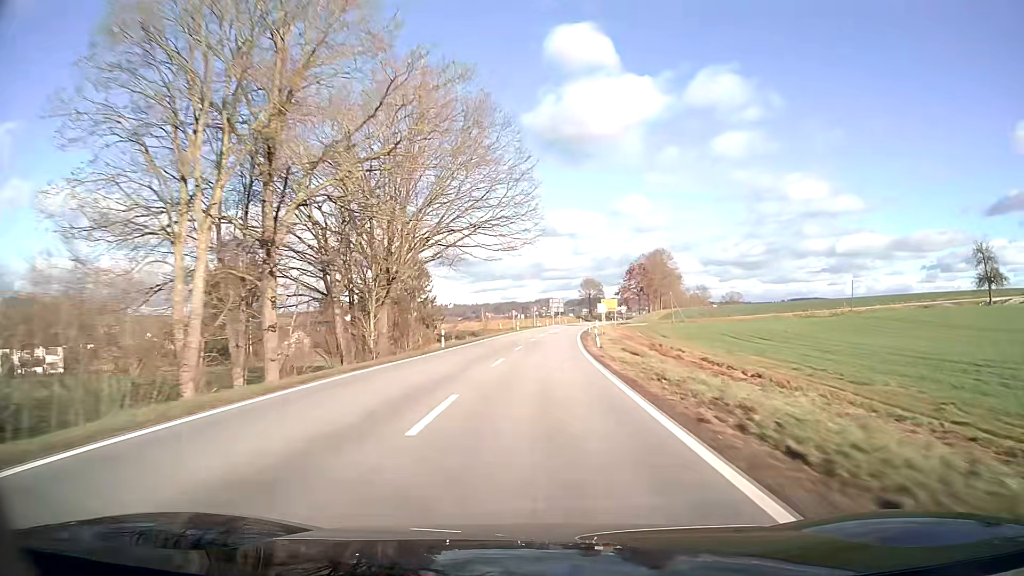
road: secondary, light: Day
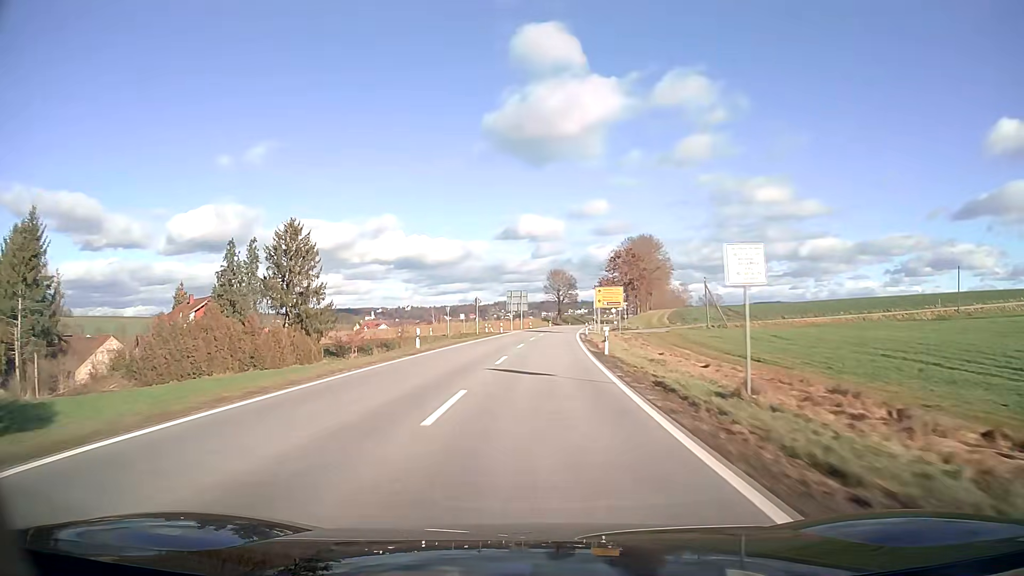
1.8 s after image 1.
(+1.4, +47.3) m; +3°
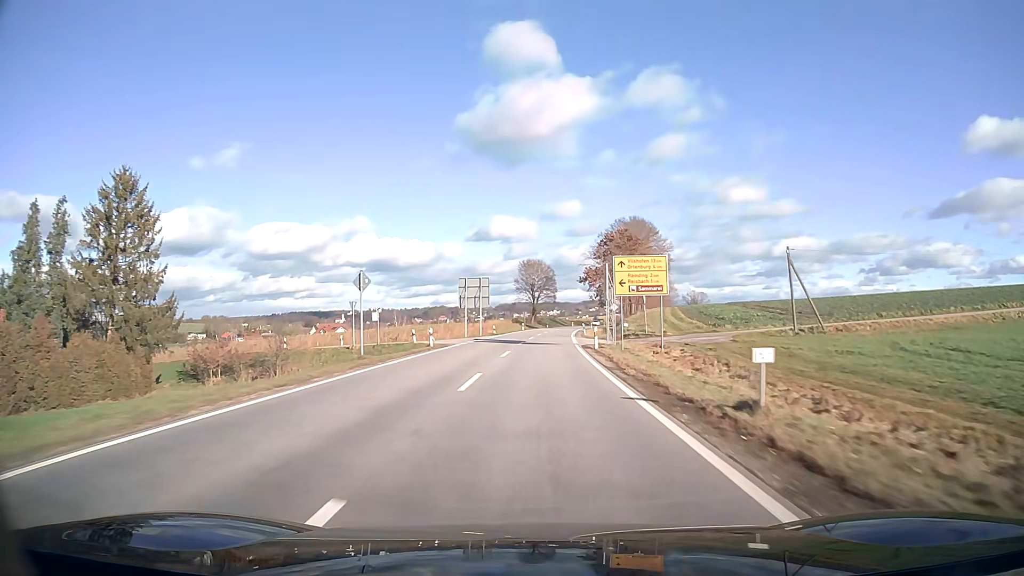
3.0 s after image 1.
(+0.7, +31.5) m; +2°
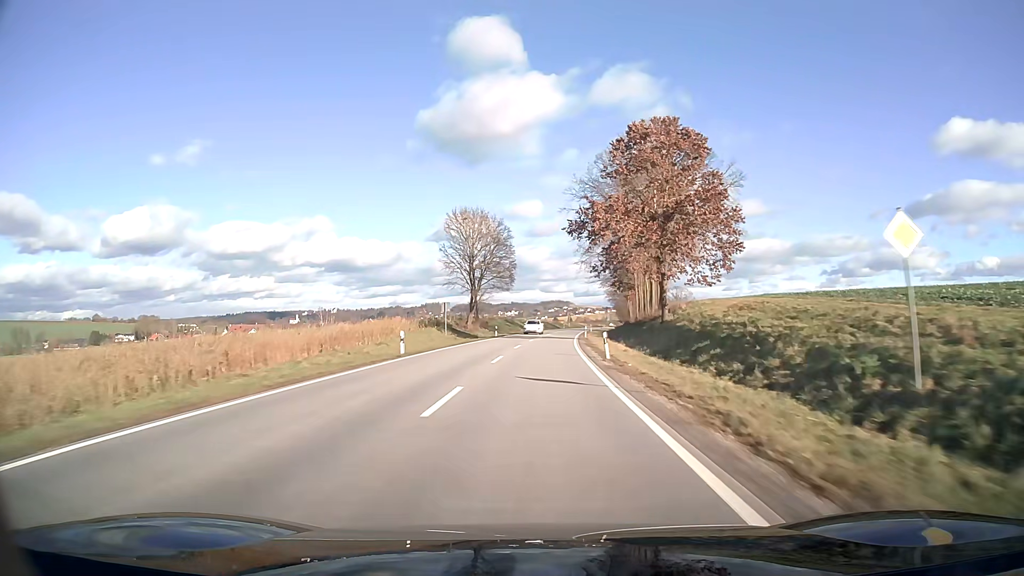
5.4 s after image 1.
(+2.1, +63.1) m; +4°
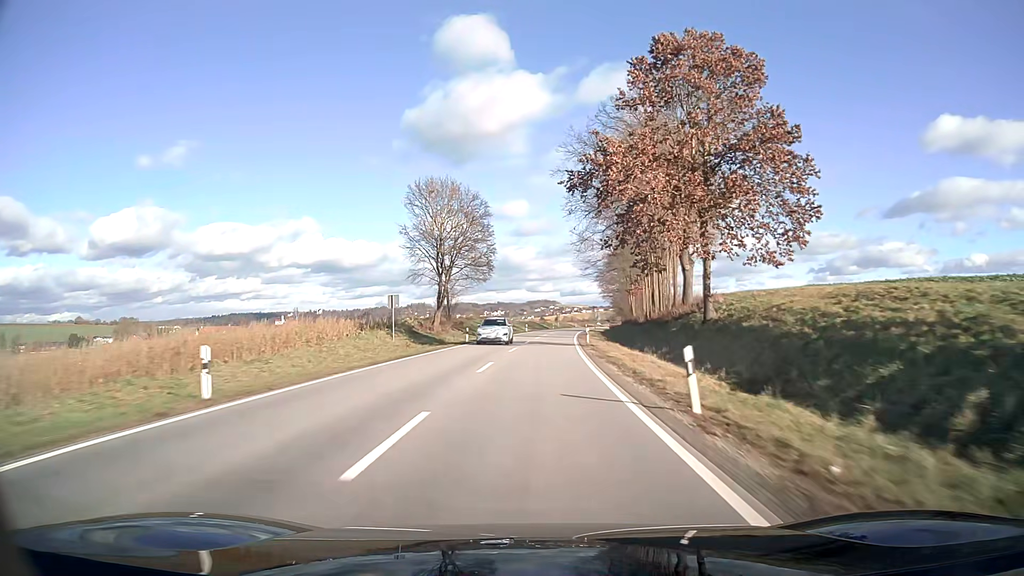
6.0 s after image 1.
(+0.1, +15.8) m; +1°
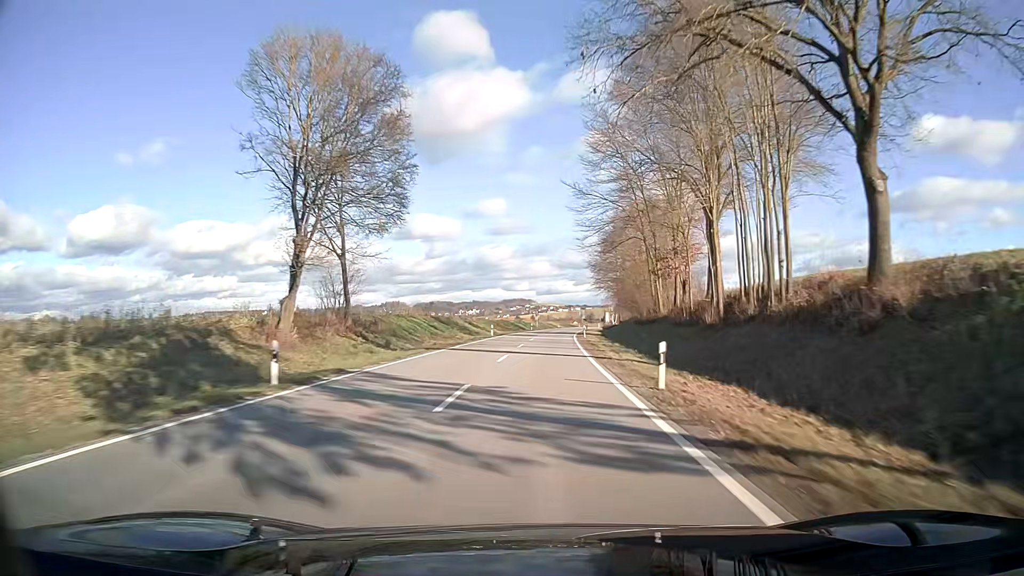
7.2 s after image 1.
(+0.6, +31.6) m; +2°
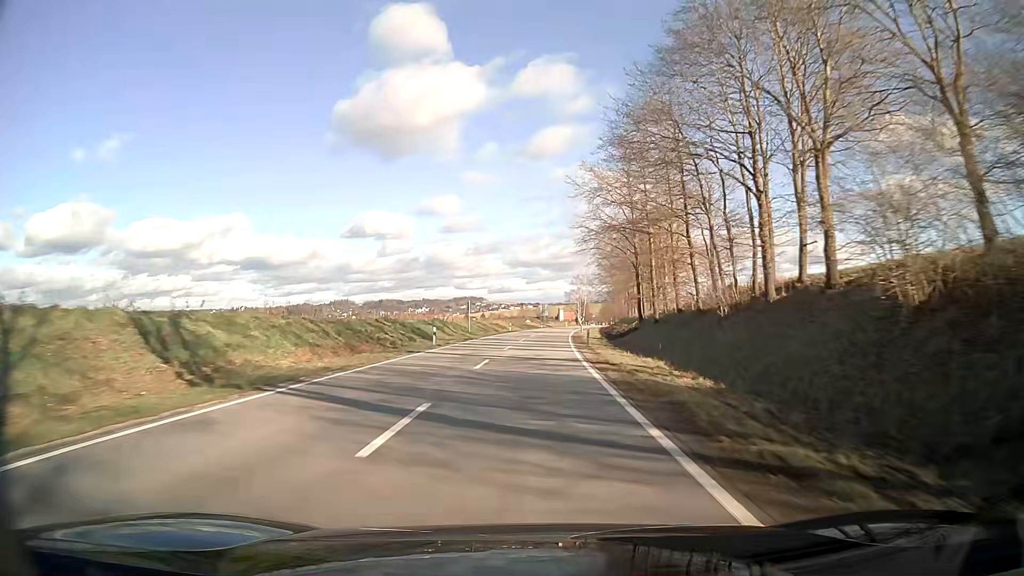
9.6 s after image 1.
(+2.2, +63.3) m; +4°
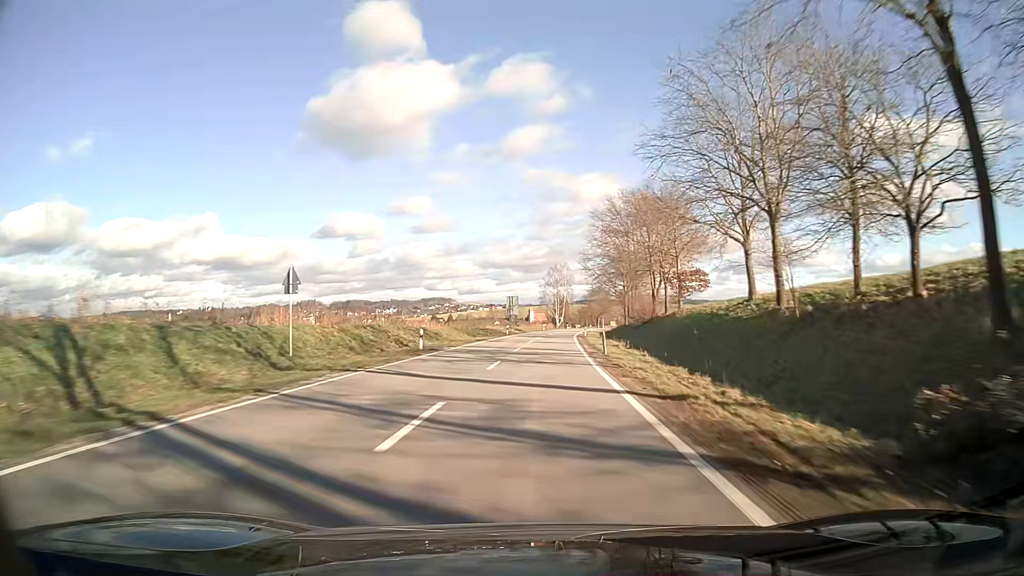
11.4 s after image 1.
(+1.1, +47.6) m; +3°
(0, +10) (0, +20) (+1, +30) (+1, +40) (+1, +50) (+2, +60) (+3, +70) (+4, +80) (+5, +90) (+6, +100) m
